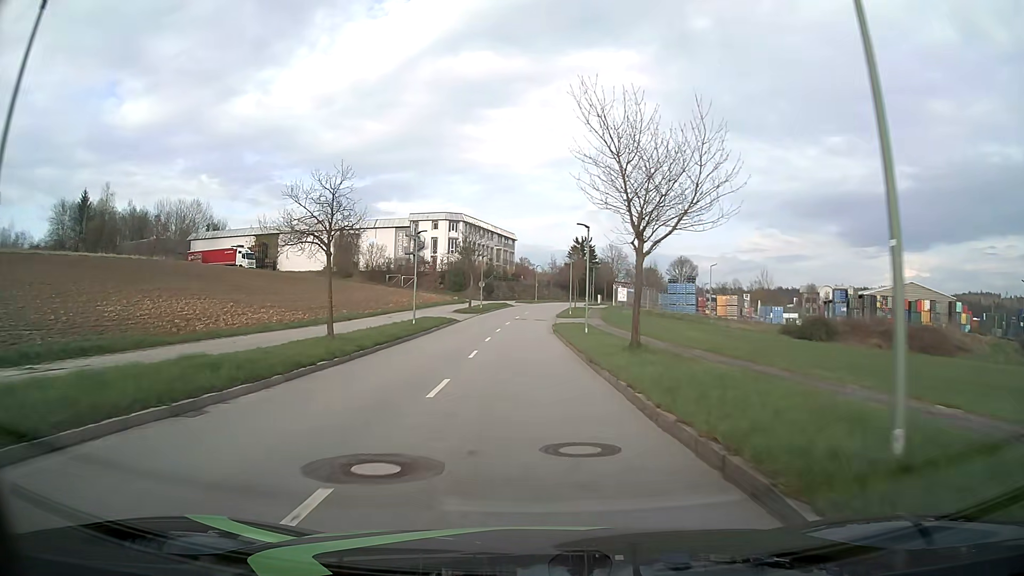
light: Day
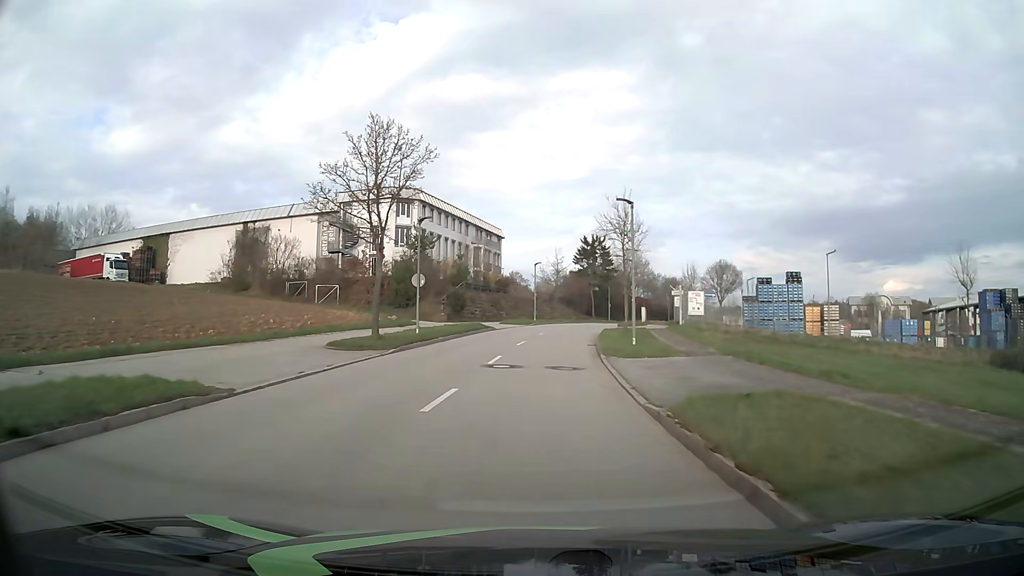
(-0.6, +37.6) m; 0°
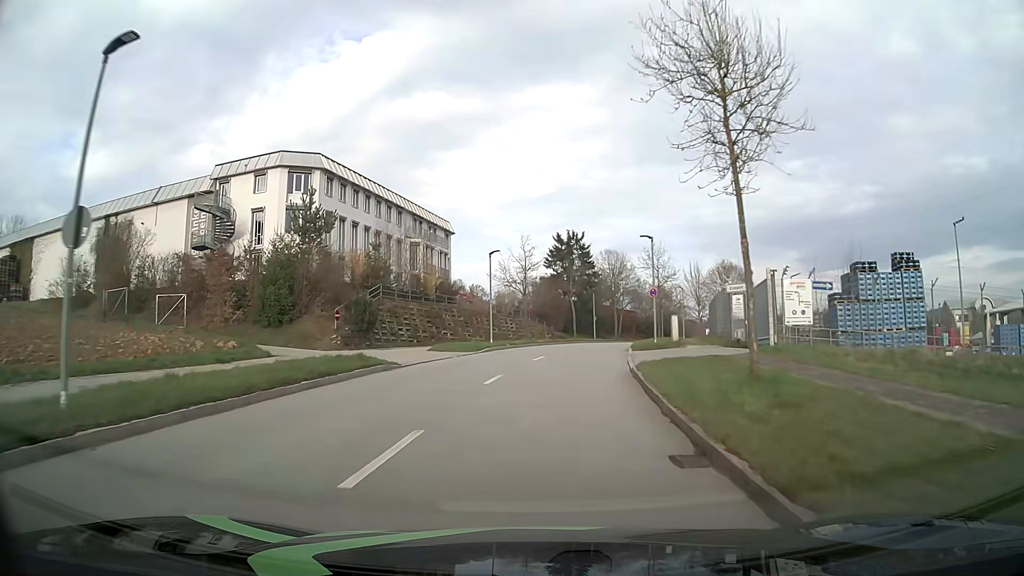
(+0.6, +22.2) m; +3°
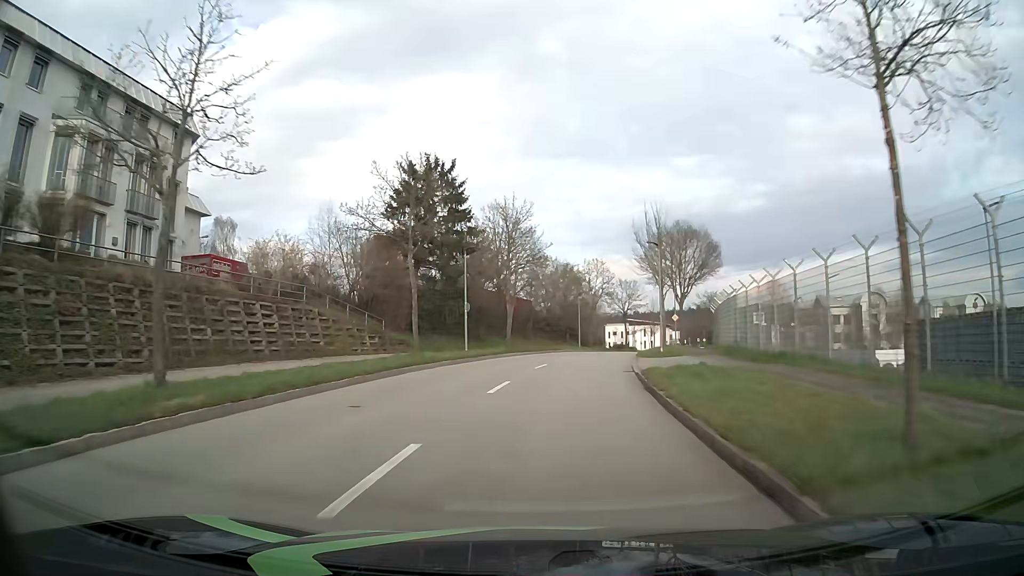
(+3.5, +36.6) m; +10°
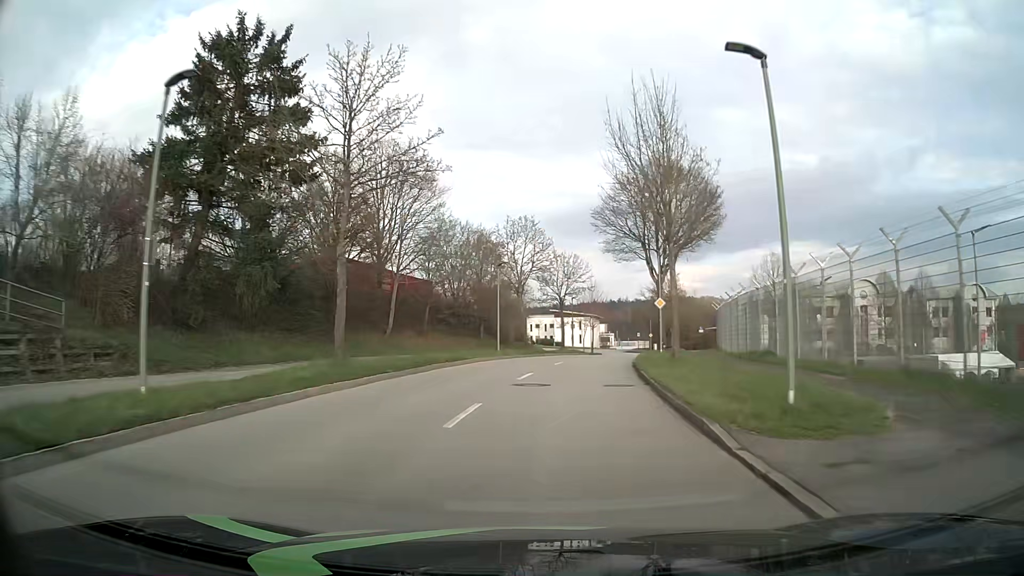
(+1.4, +22.6) m; +7°
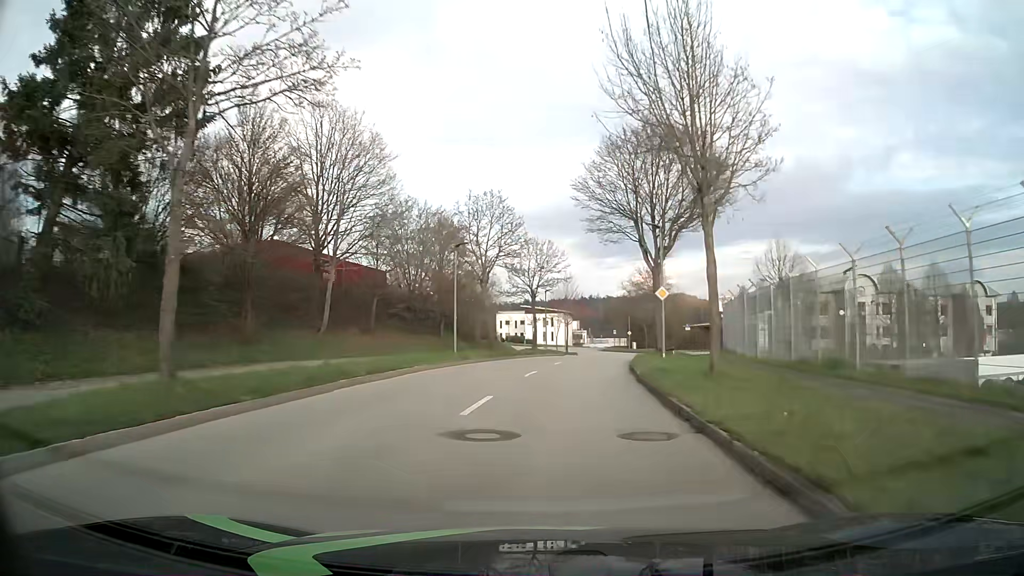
(+0.1, +7.7) m; +2°
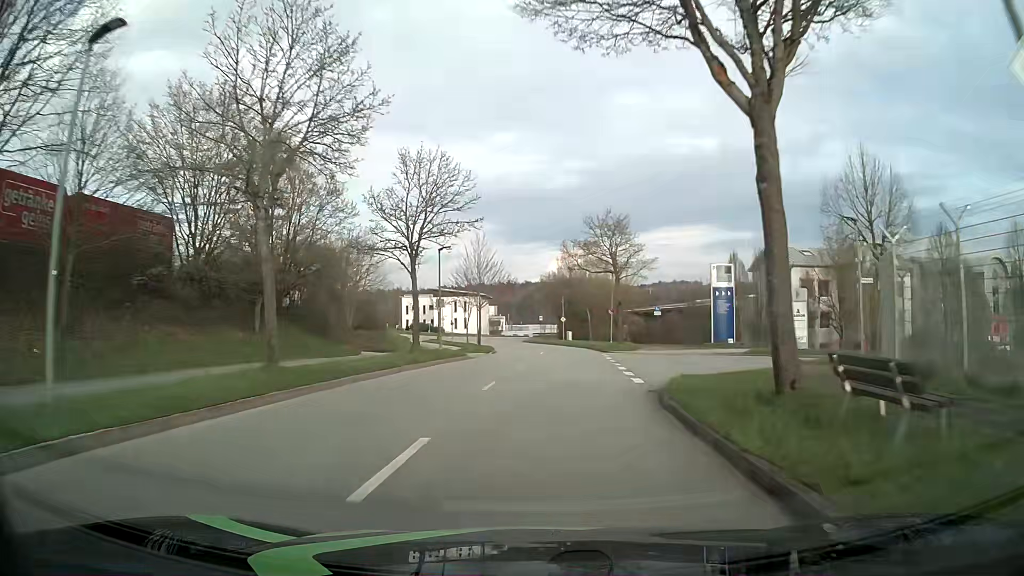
(+1.5, +23.2) m; +7°
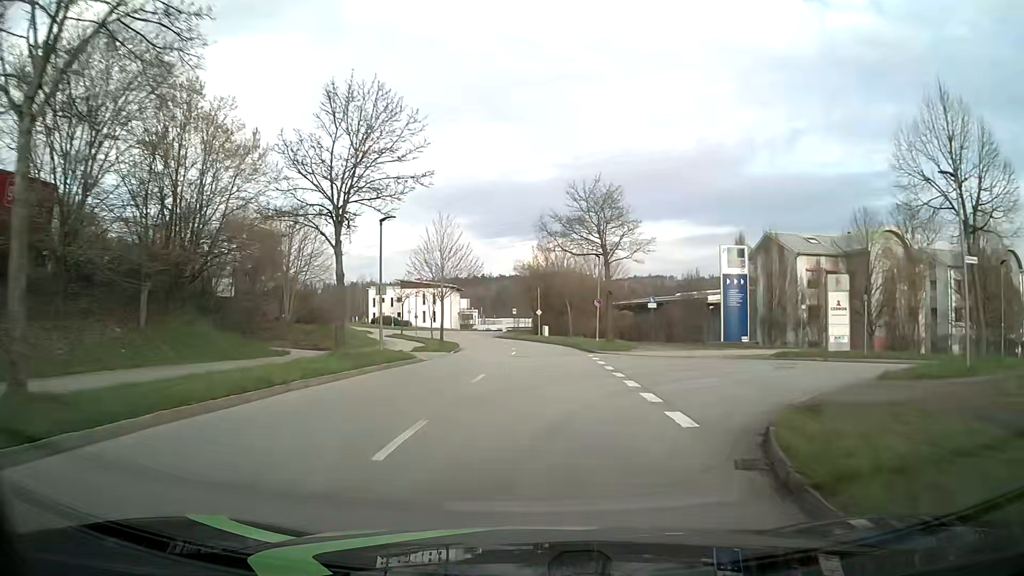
(+0.2, +7.8) m; +2°
(0, +10) (+1, +20) (+1, +30) (+1, +40) (0, +50) (-1, +60) (-3, +70) (-7, +79) (-11, +88) (-16, +97) m
